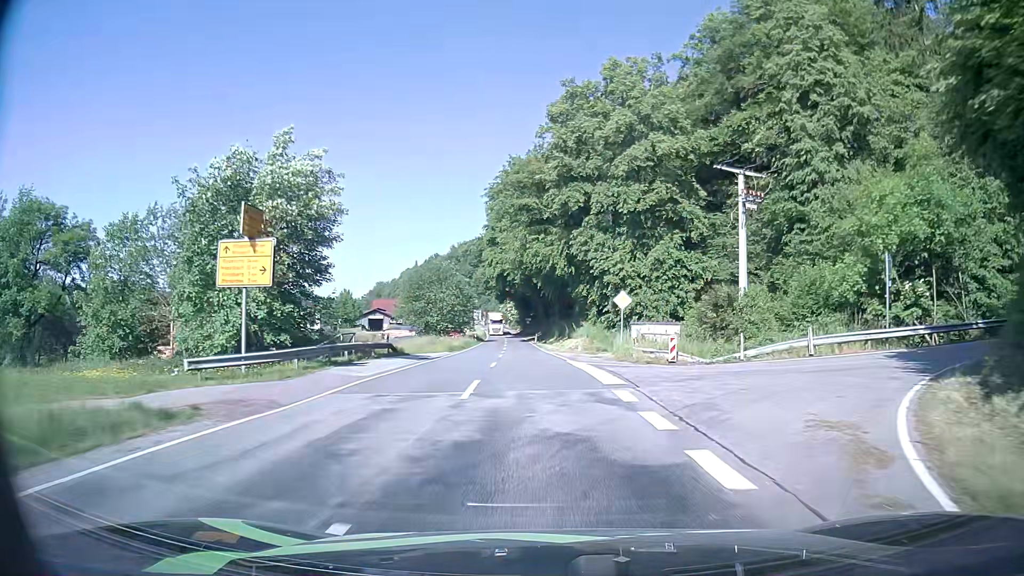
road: secondary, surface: asphalt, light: Day
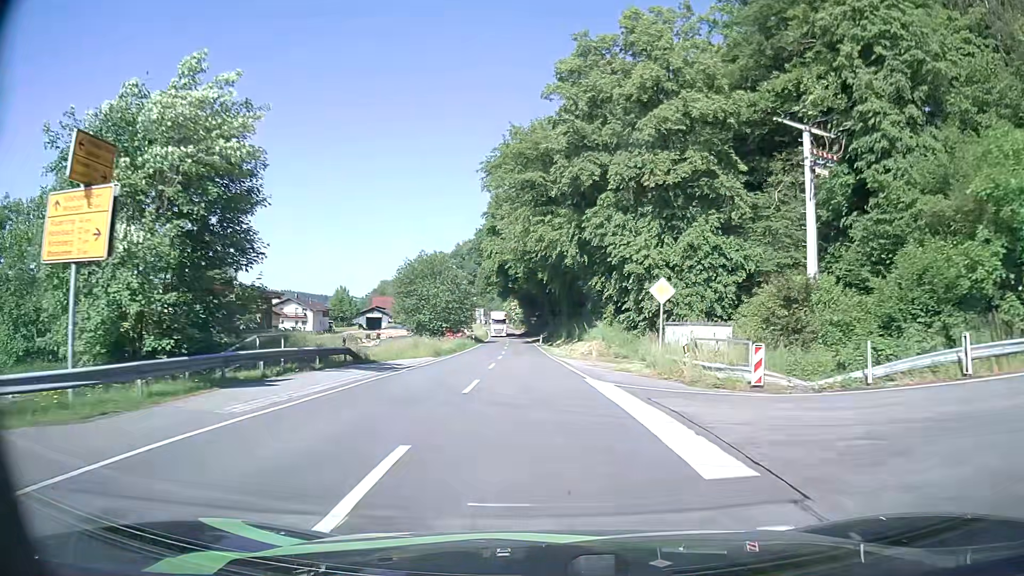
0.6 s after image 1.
(0.0, +8.8) m; 0°
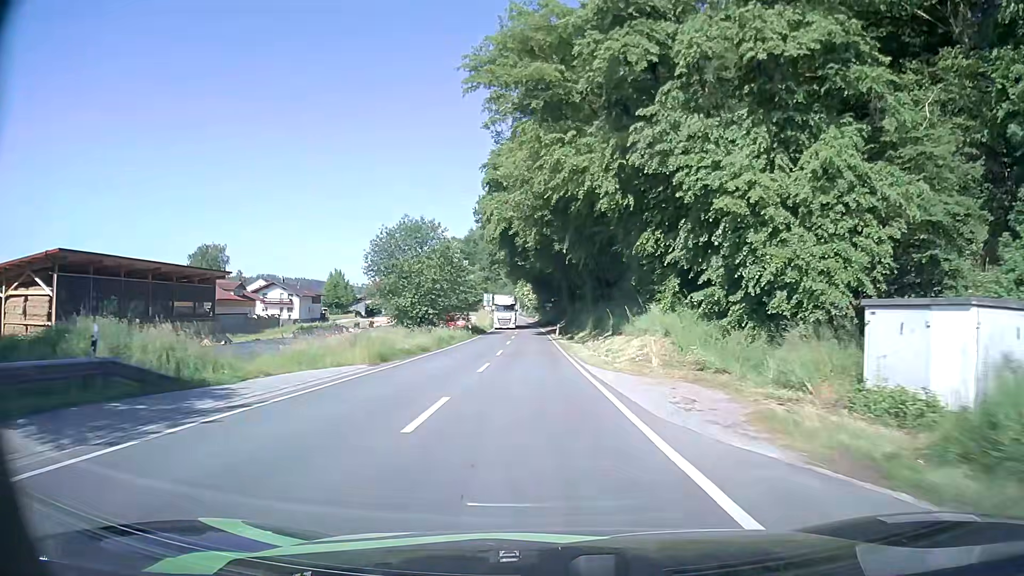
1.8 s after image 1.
(-0.2, +17.1) m; -1°
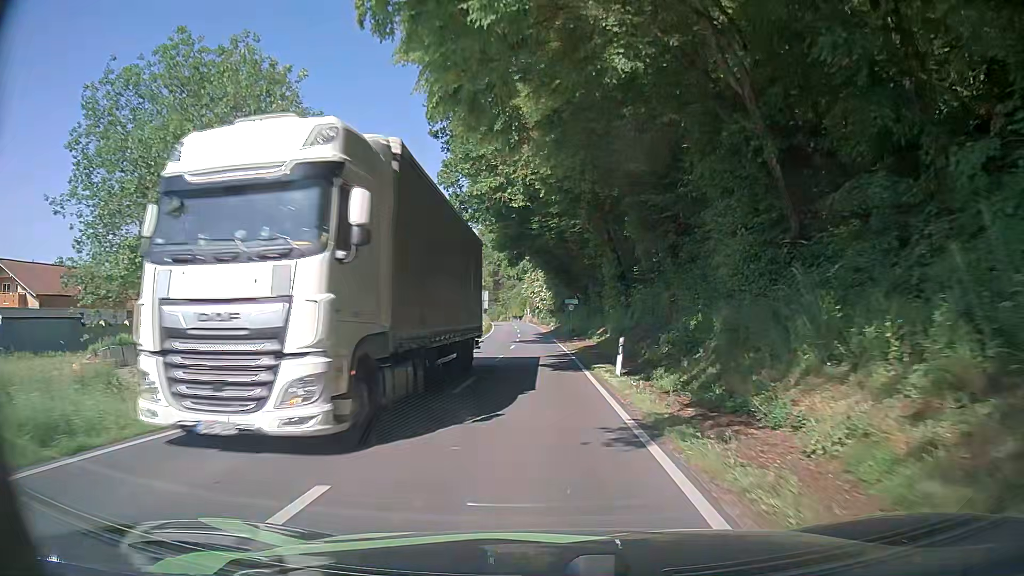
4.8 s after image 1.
(-0.6, +40.2) m; -2°
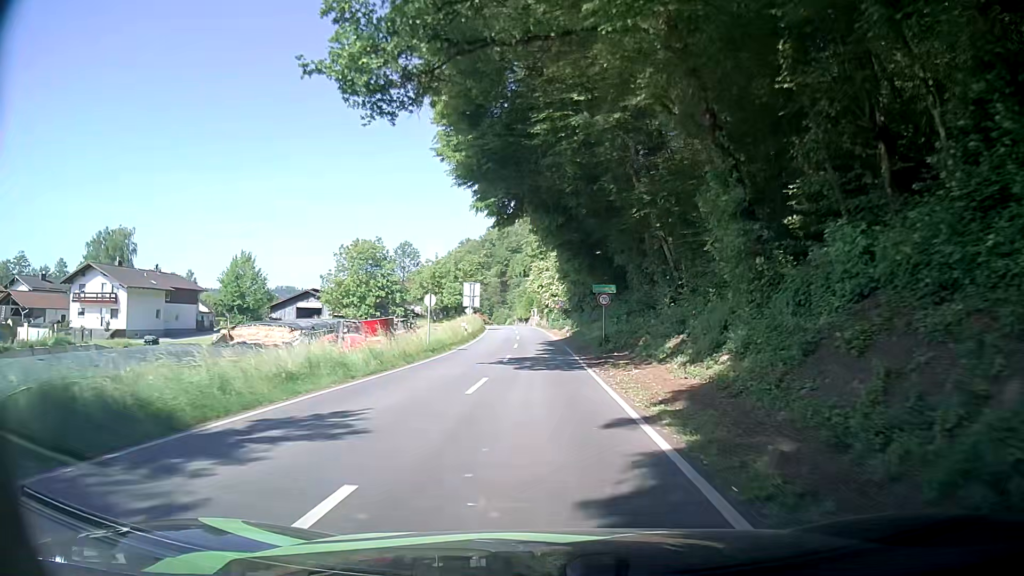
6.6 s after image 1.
(-0.1, +23.8) m; -1°
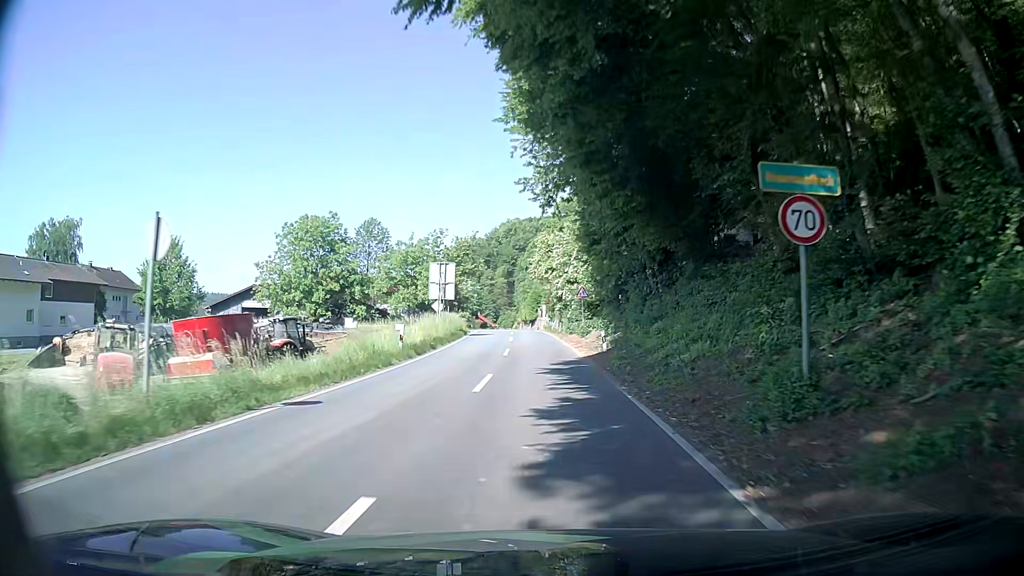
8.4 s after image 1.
(-0.1, +24.6) m; -1°
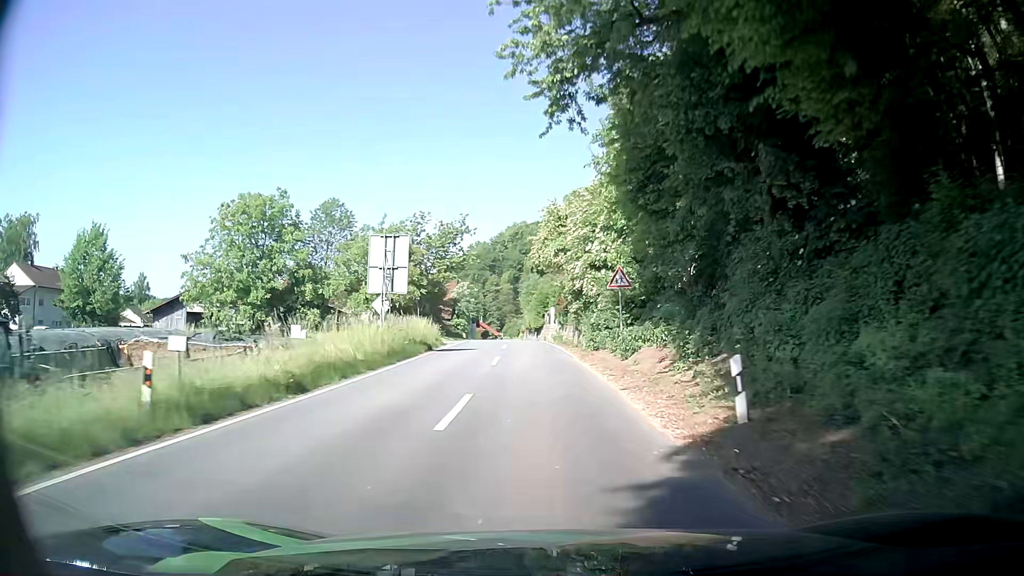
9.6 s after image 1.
(+0.1, +16.7) m; +1°
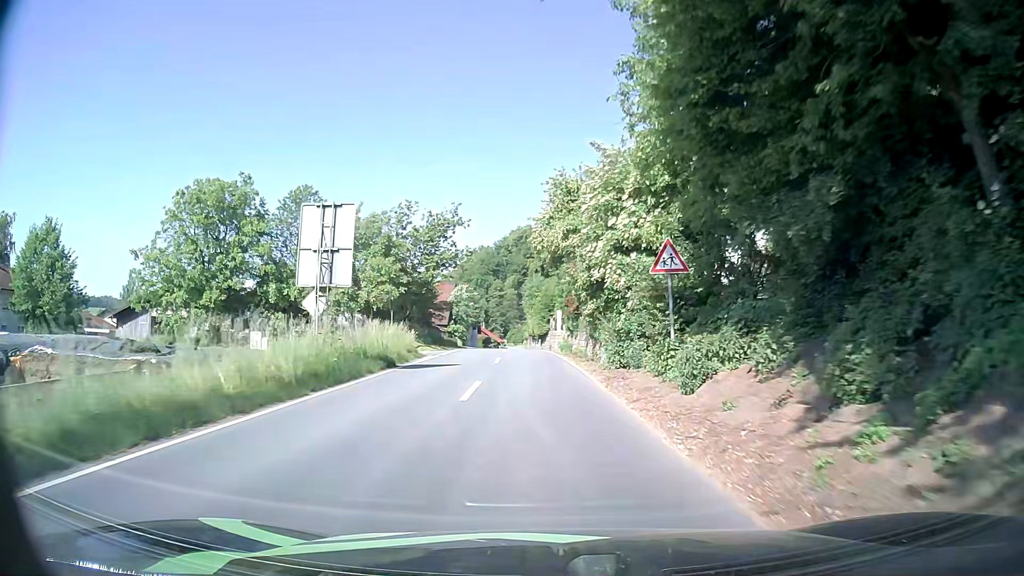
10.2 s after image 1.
(-0.1, +8.4) m; -1°
